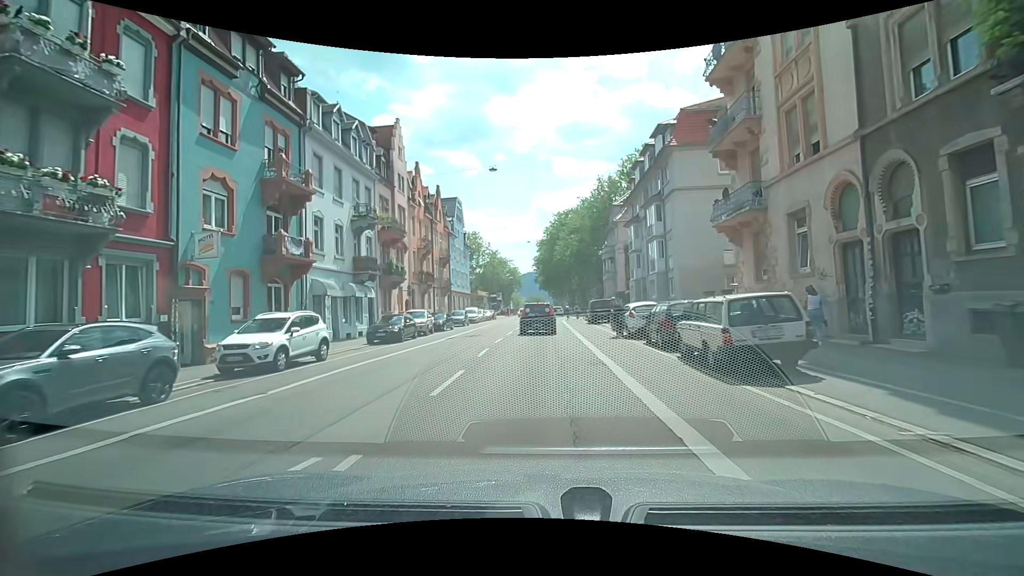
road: secondary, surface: asphalt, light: Day
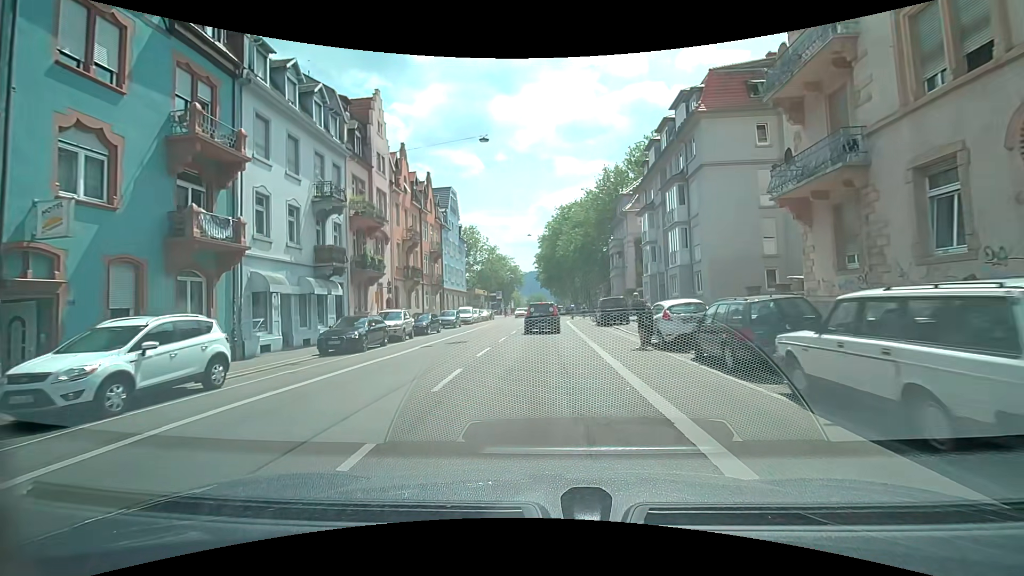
(0.0, +5.7) m; -1°
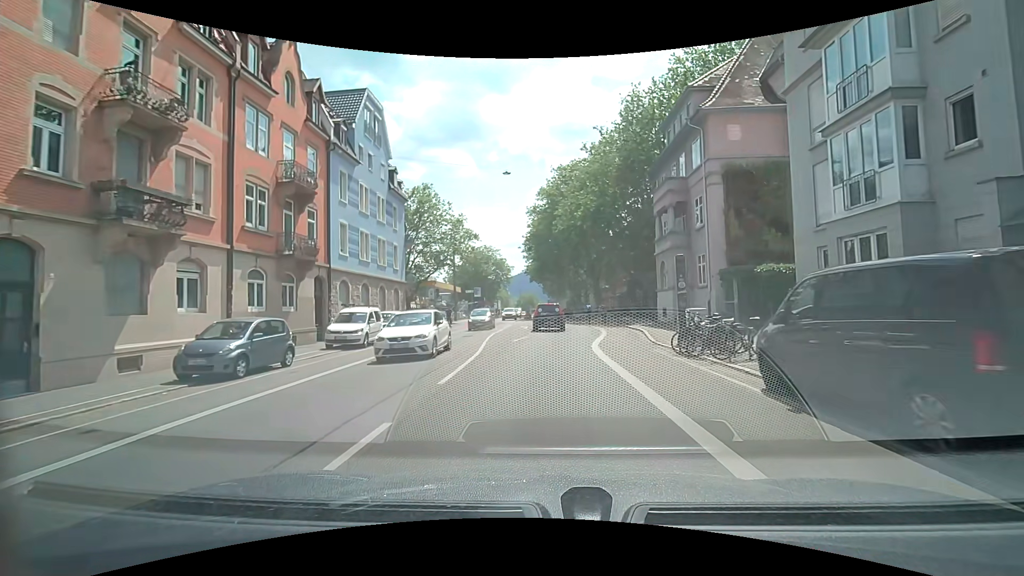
(+0.2, +29.0) m; 0°
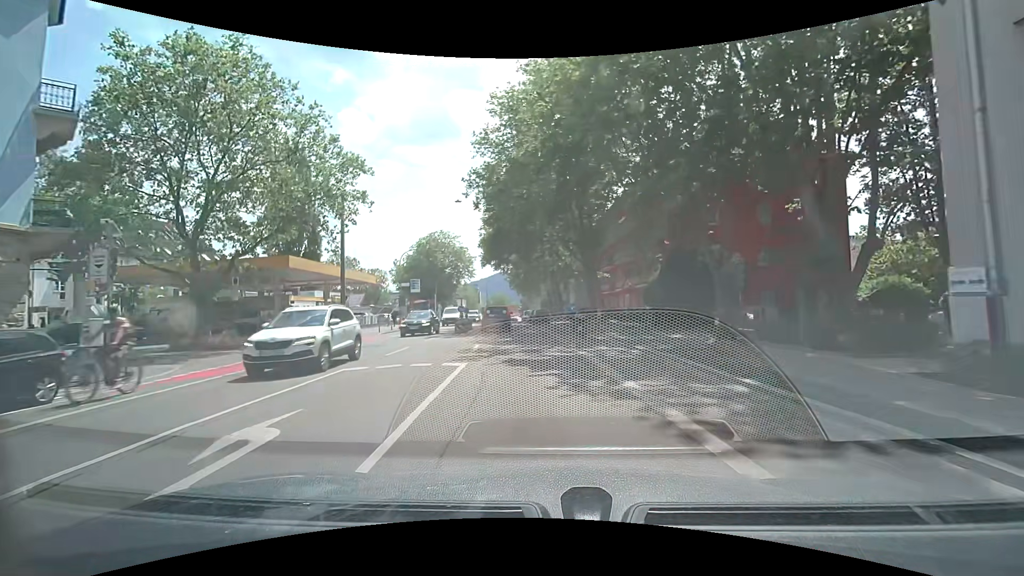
(+1.9, +30.2) m; +4°
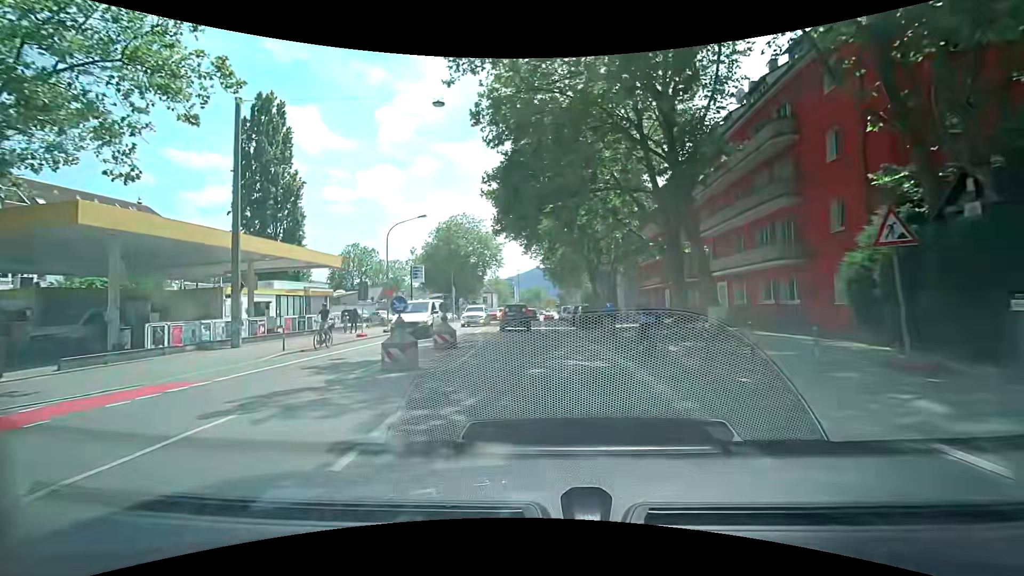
(-0.7, +18.2) m; -4°
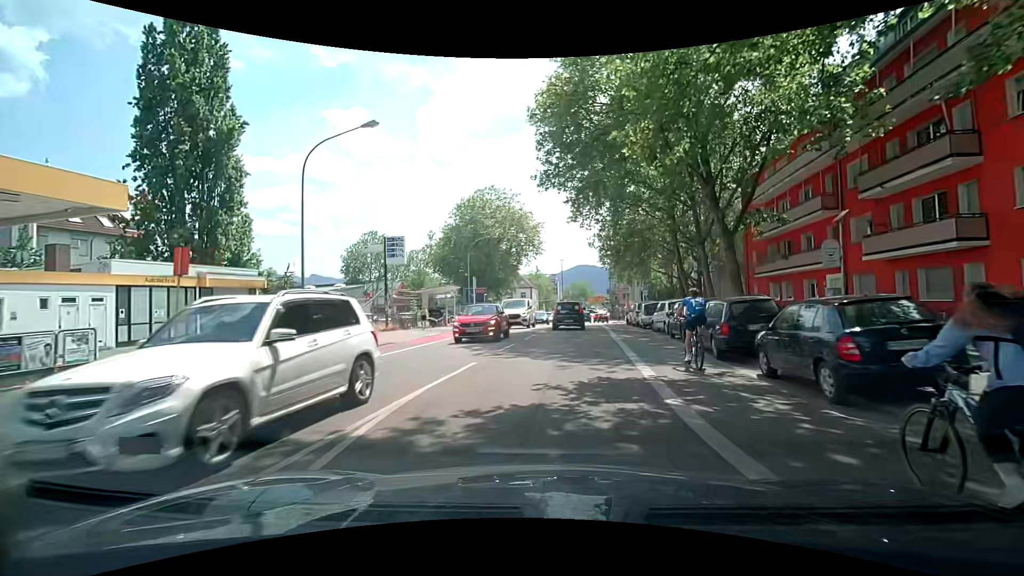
(-1.0, +22.2) m; -4°
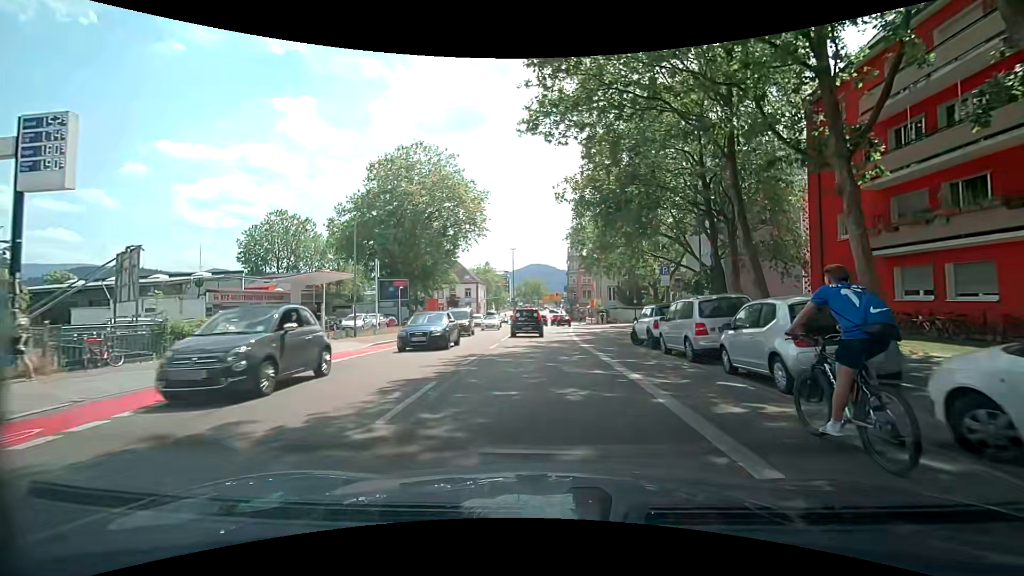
(+0.8, +20.7) m; +6°
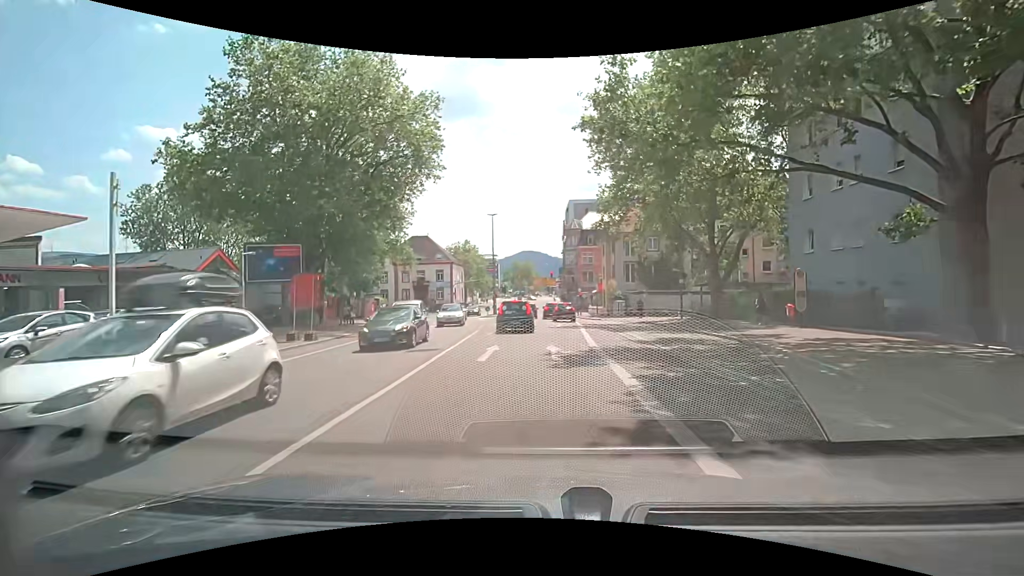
(0.0, +24.0) m; +1°
